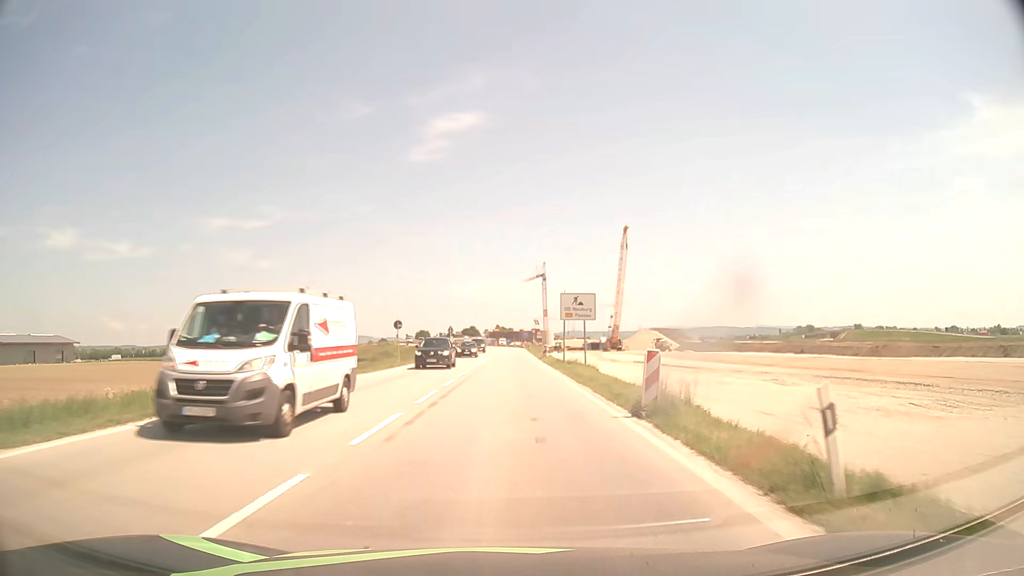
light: Day
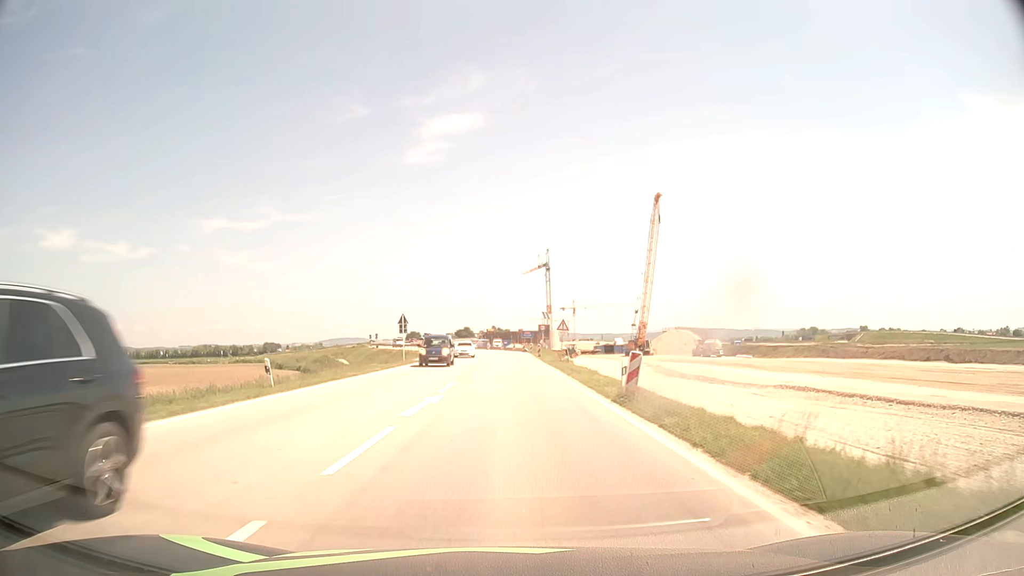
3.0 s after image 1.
(+0.1, +38.1) m; 0°
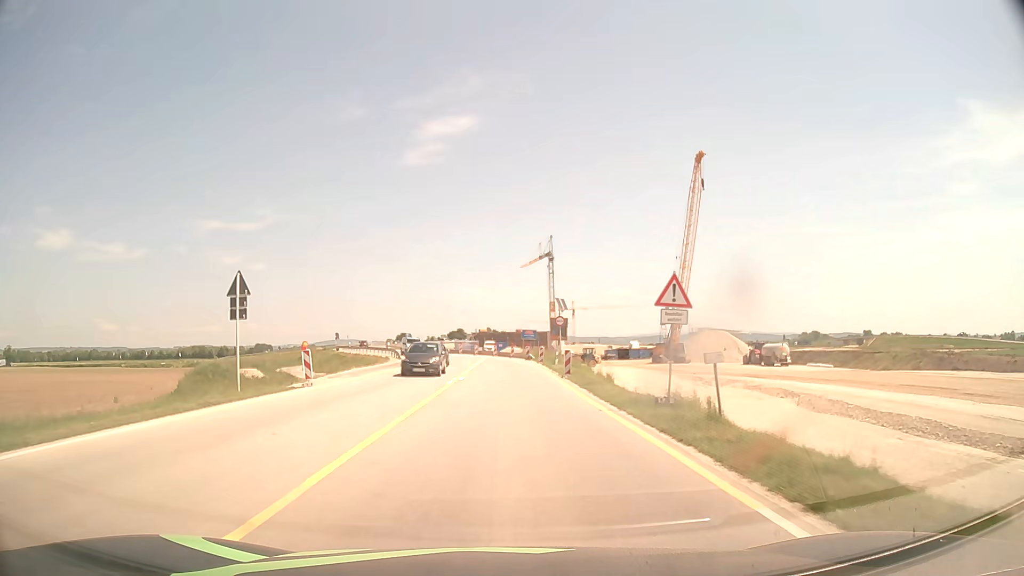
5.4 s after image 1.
(+0.2, +30.4) m; 0°
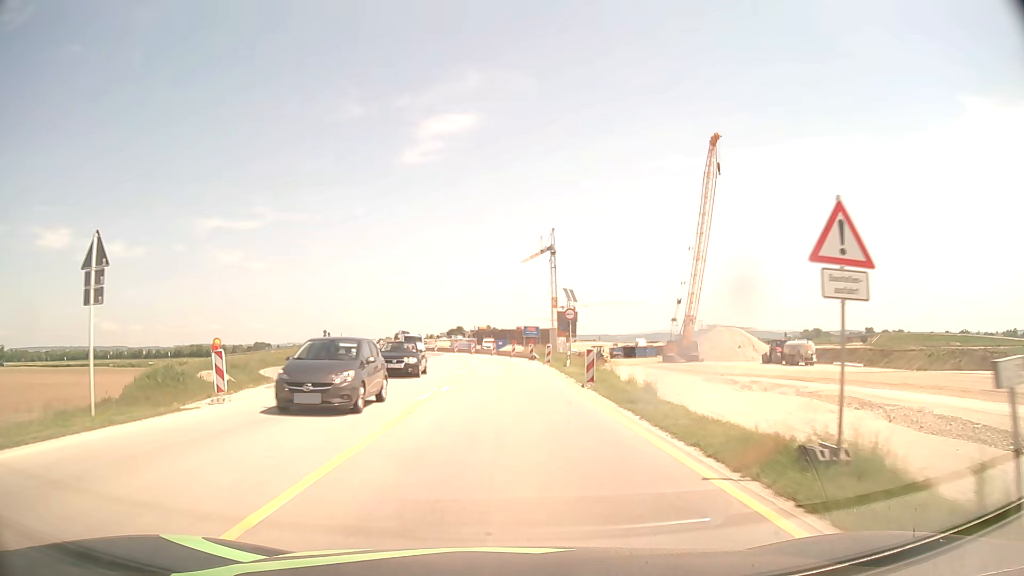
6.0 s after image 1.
(0.0, +7.6) m; 0°
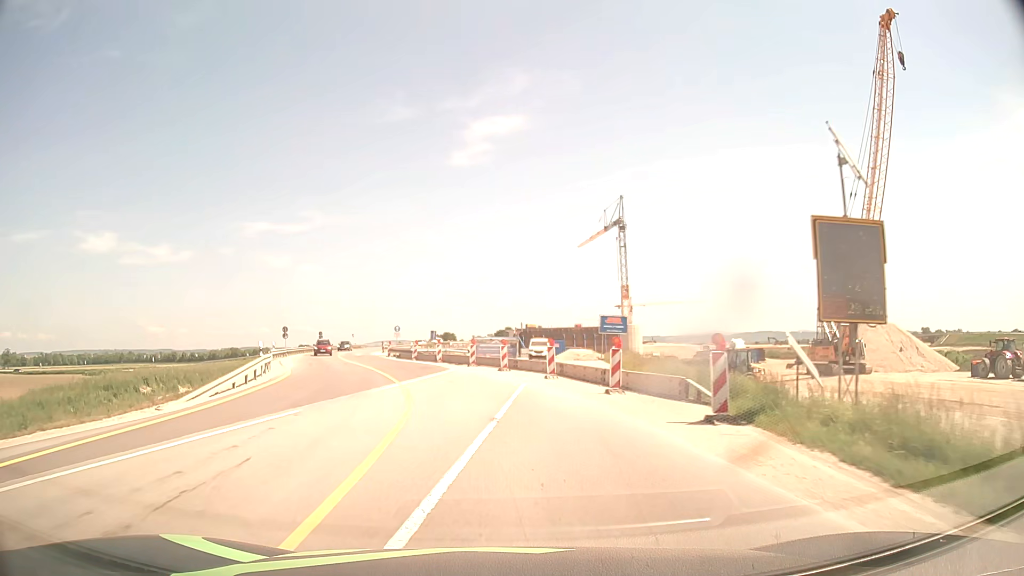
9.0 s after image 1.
(-0.8, +38.0) m; -4°
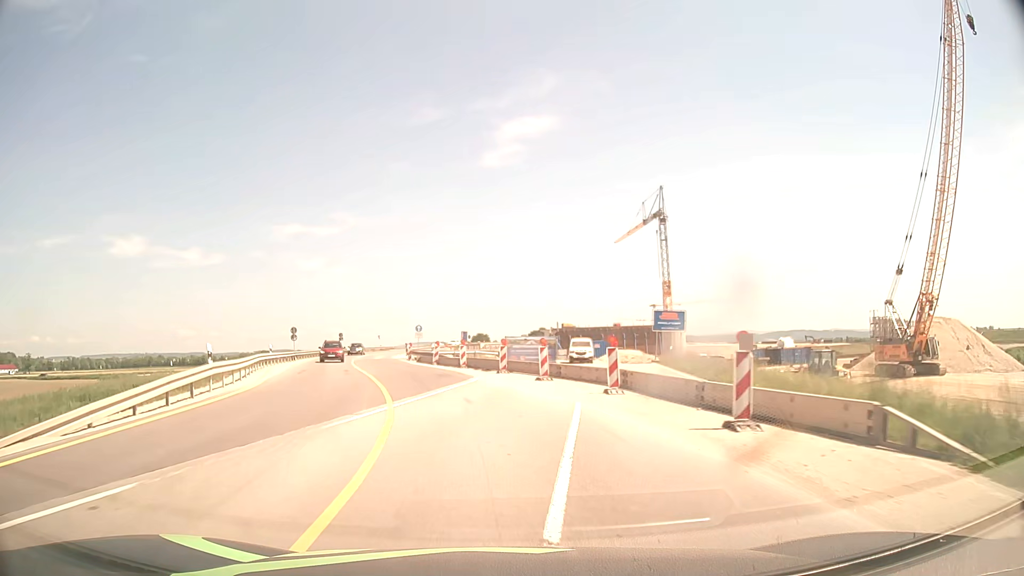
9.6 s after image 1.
(-0.2, +7.6) m; -3°
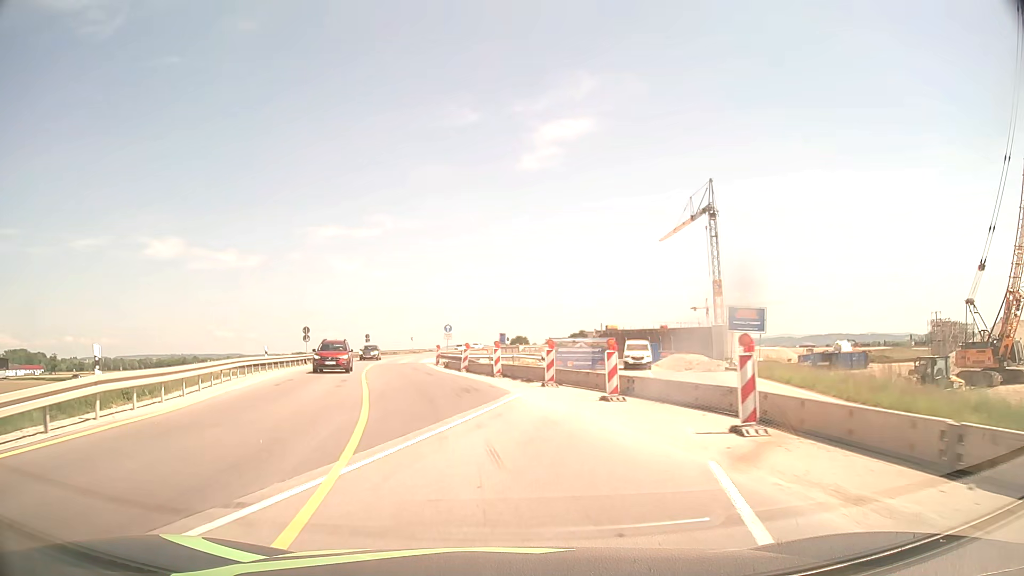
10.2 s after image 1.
(-0.2, +7.6) m; -3°
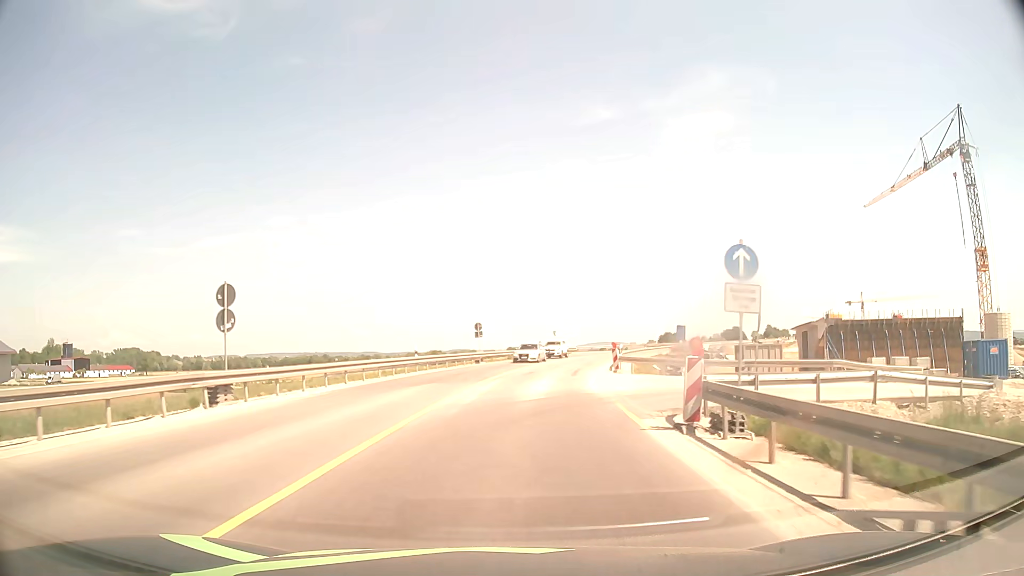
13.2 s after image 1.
(-5.7, +37.4) m; -13°
(0, +10) (+1, +20) (+2, +30) (+3, +40) (+5, +50) (+7, +59) (+10, +69) (+13, +78) (+17, +88) (+22, +97) m
